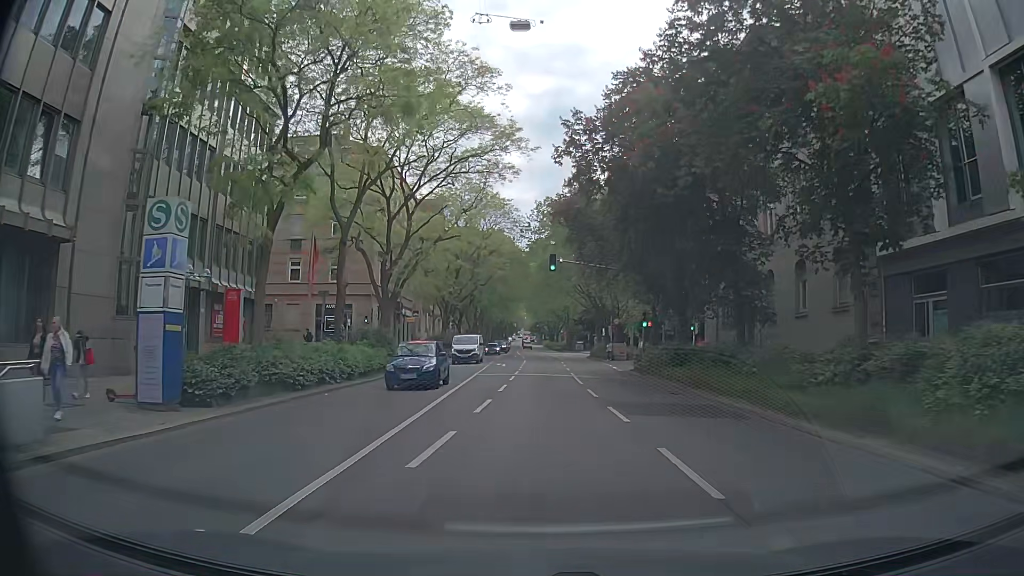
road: secondary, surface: asphalt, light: Day
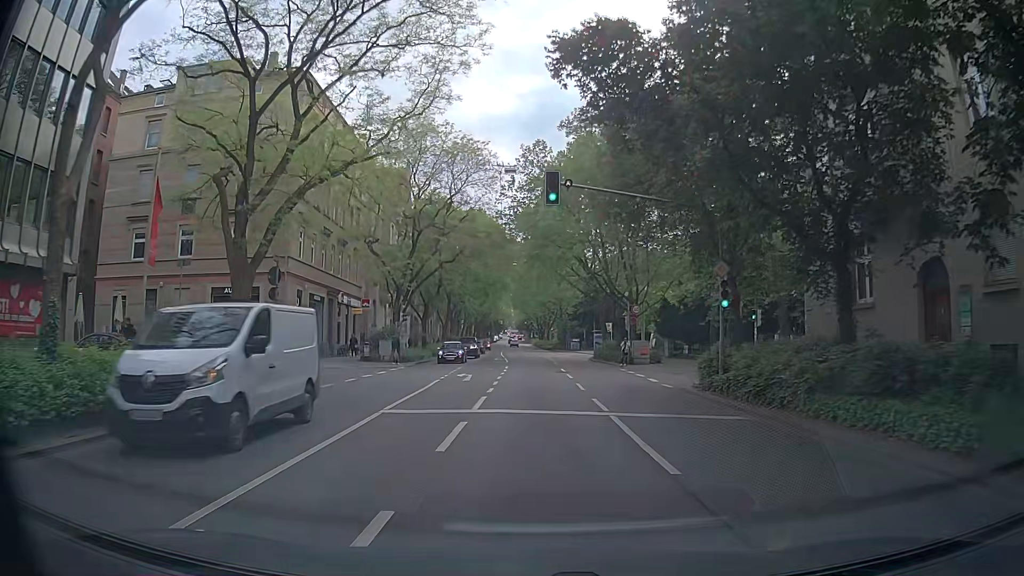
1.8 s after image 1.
(+0.4, +17.3) m; +2°
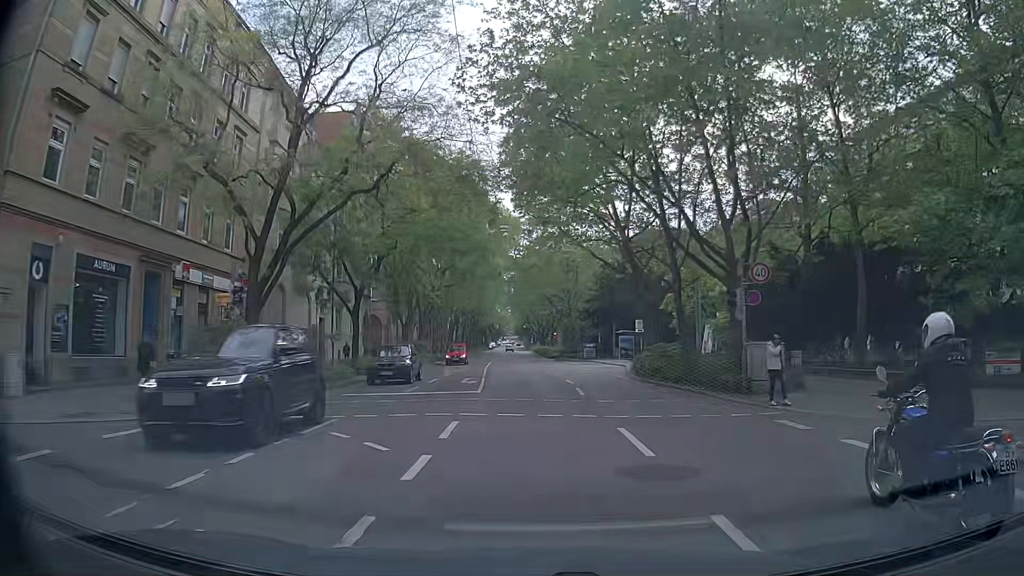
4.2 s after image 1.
(0.0, +23.6) m; 0°
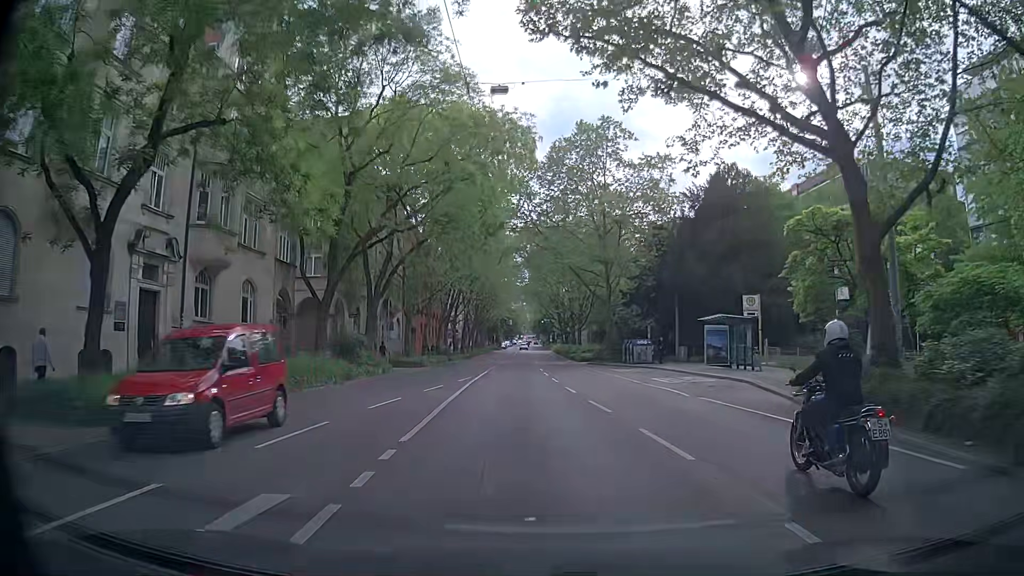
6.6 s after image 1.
(-0.4, +24.7) m; -1°
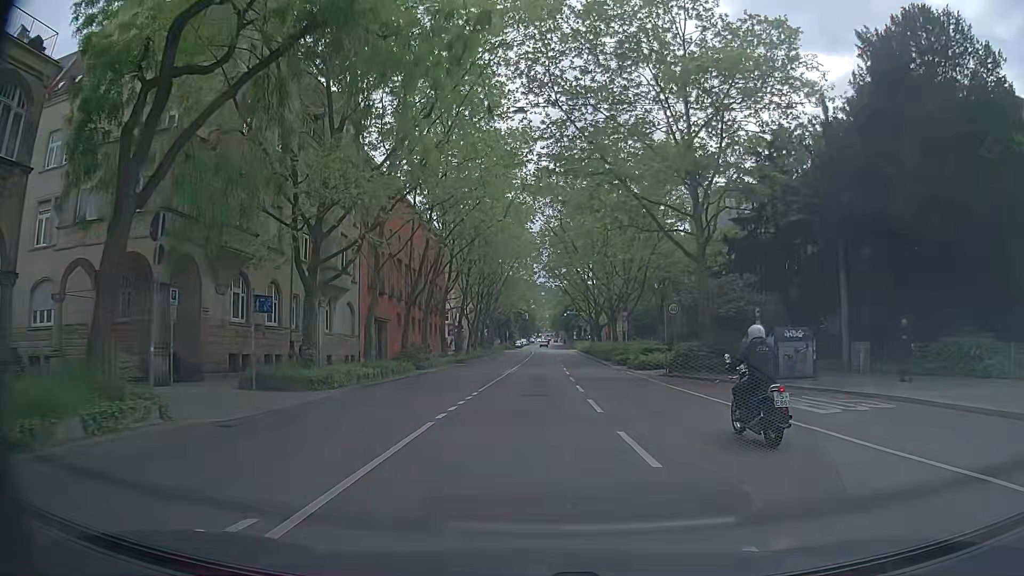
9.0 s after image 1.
(-0.5, +25.1) m; -2°
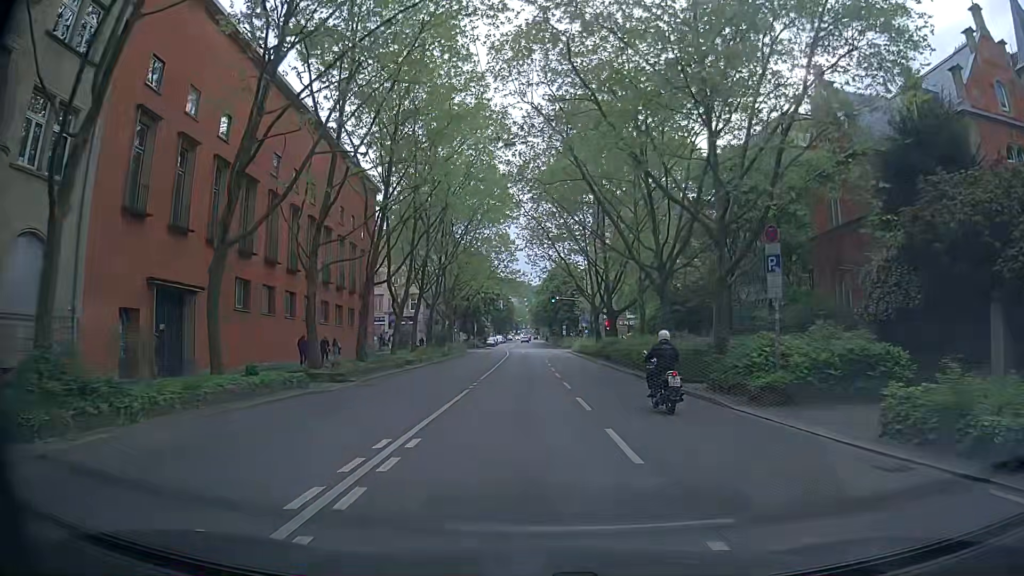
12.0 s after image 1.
(+0.5, +30.6) m; +3°
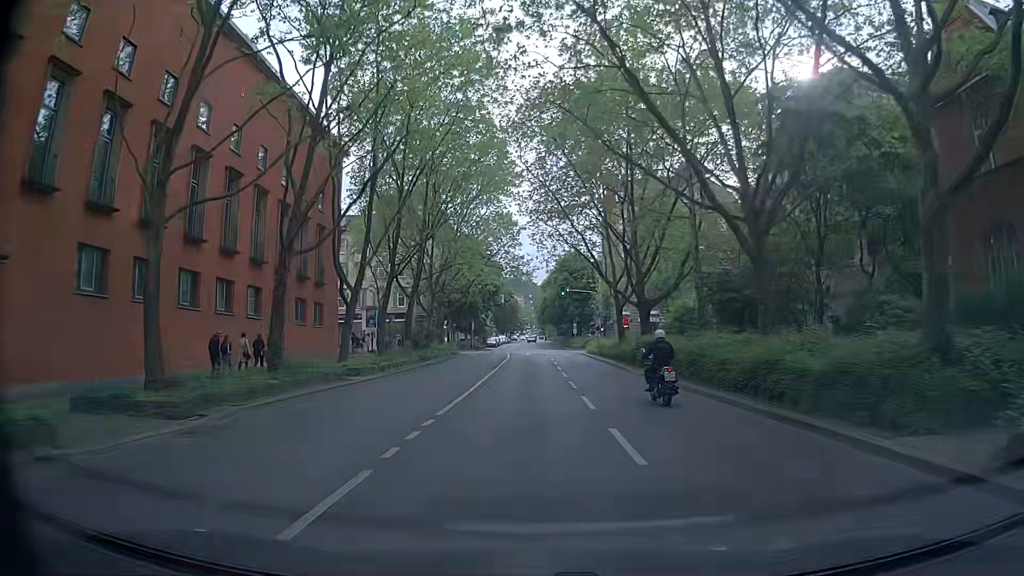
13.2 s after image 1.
(-0.2, +12.5) m; -2°
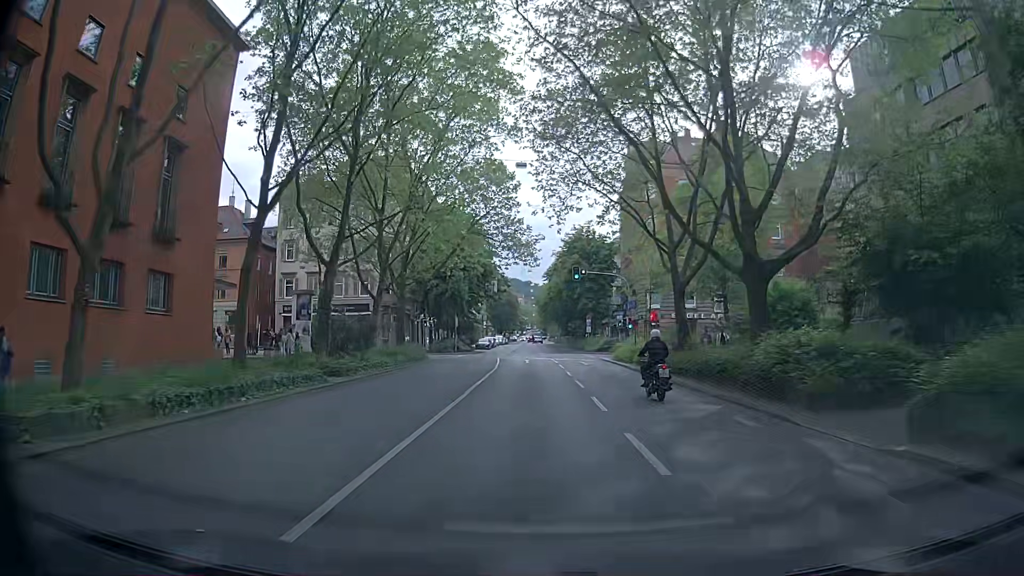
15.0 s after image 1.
(+0.1, +19.2) m; -1°
